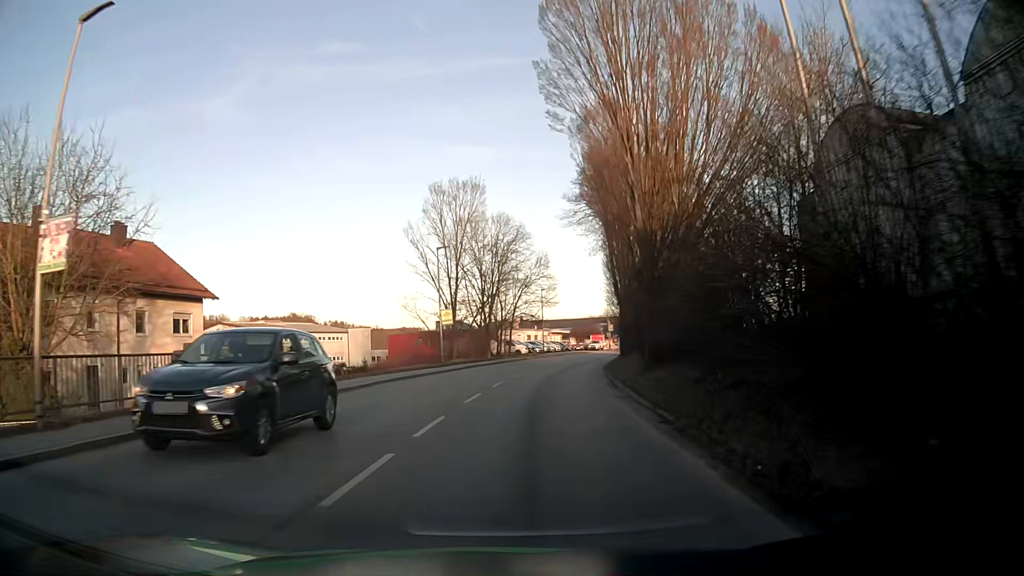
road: tertiary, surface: asphalt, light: Day
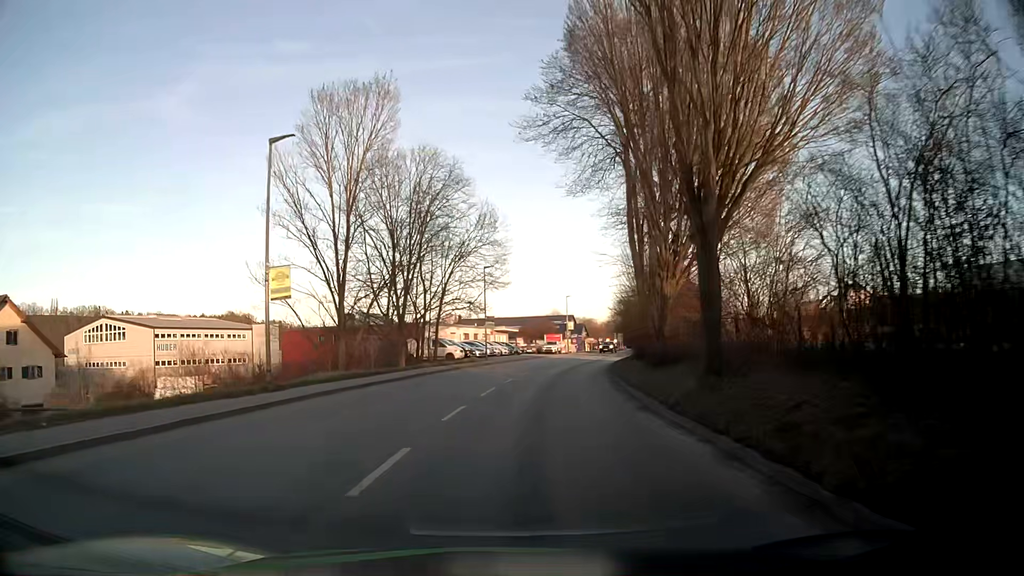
(+0.6, +21.9) m; +4°
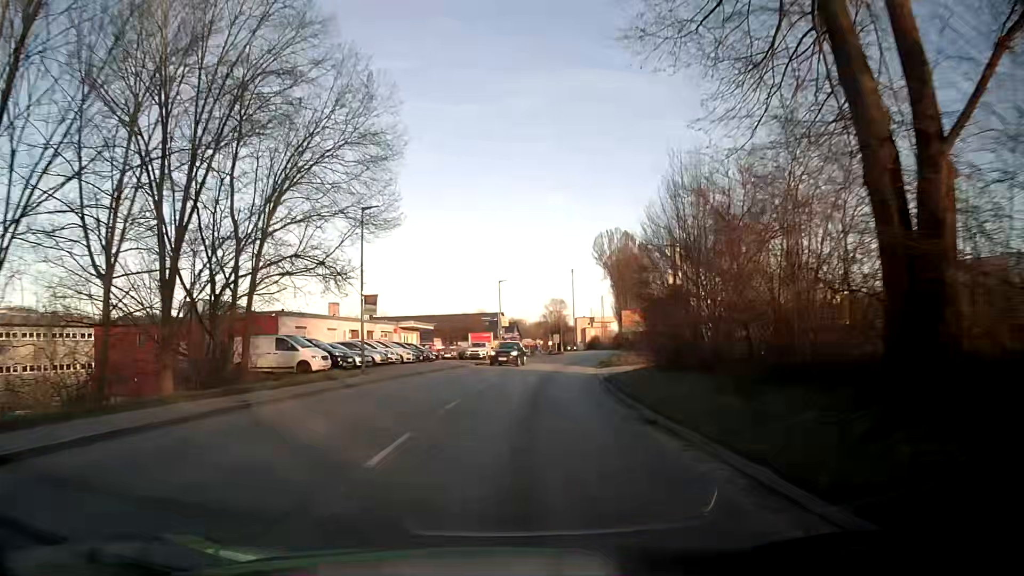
(+1.2, +22.5) m; +6°
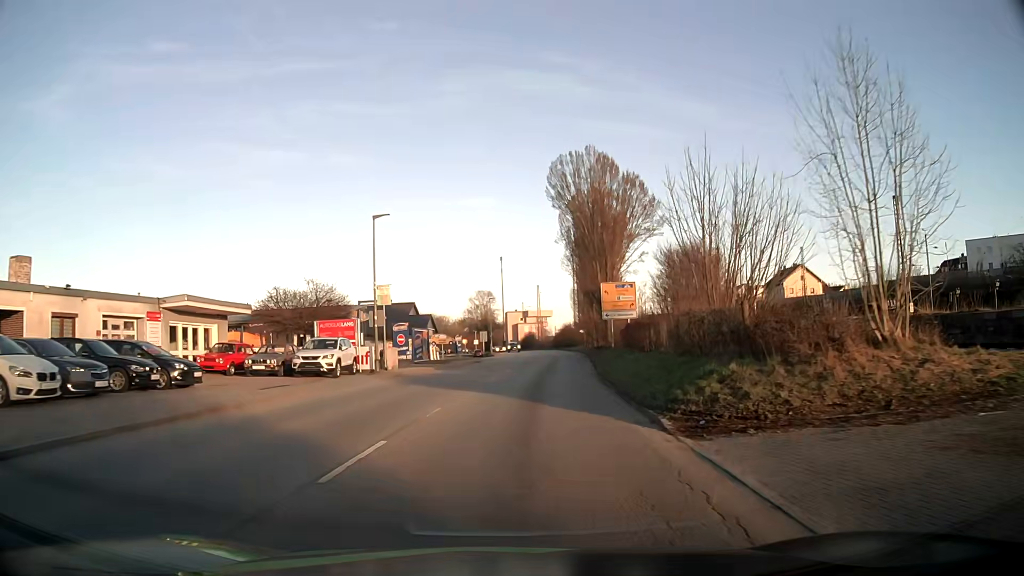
(+2.0, +30.9) m; +7°
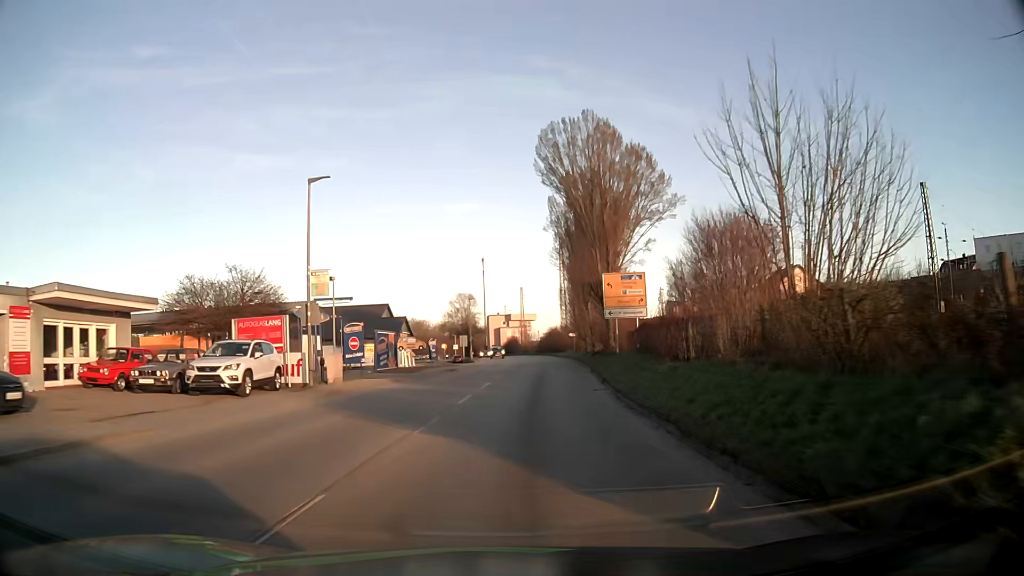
(+0.1, +7.9) m; +1°
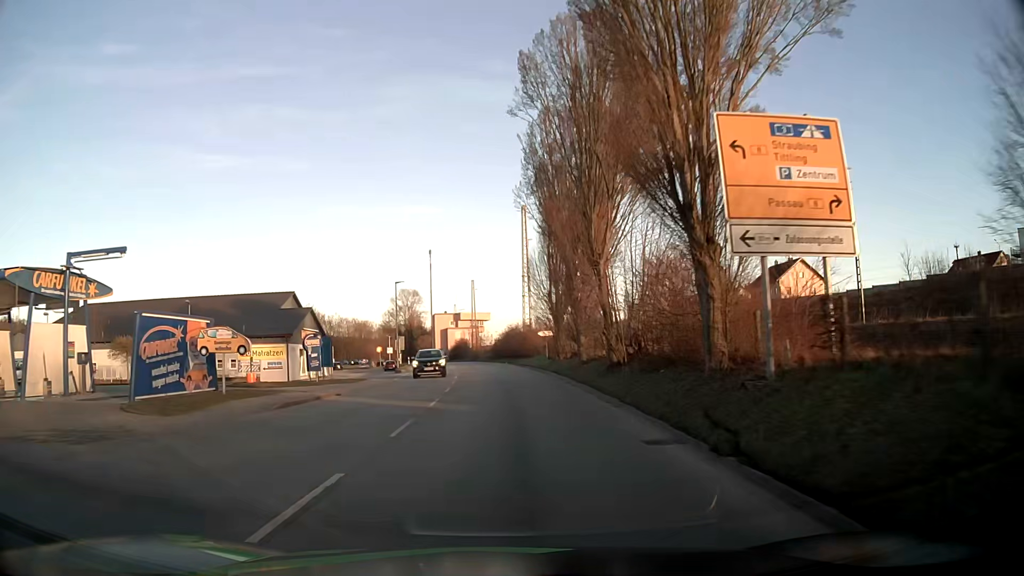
(+1.1, +24.1) m; +4°
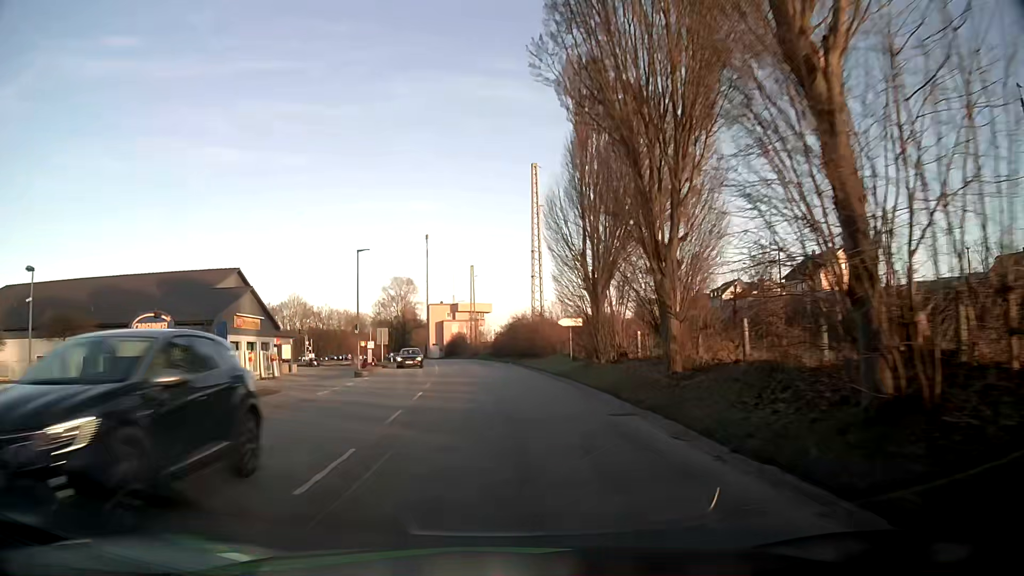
(0.0, +16.3) m; 0°
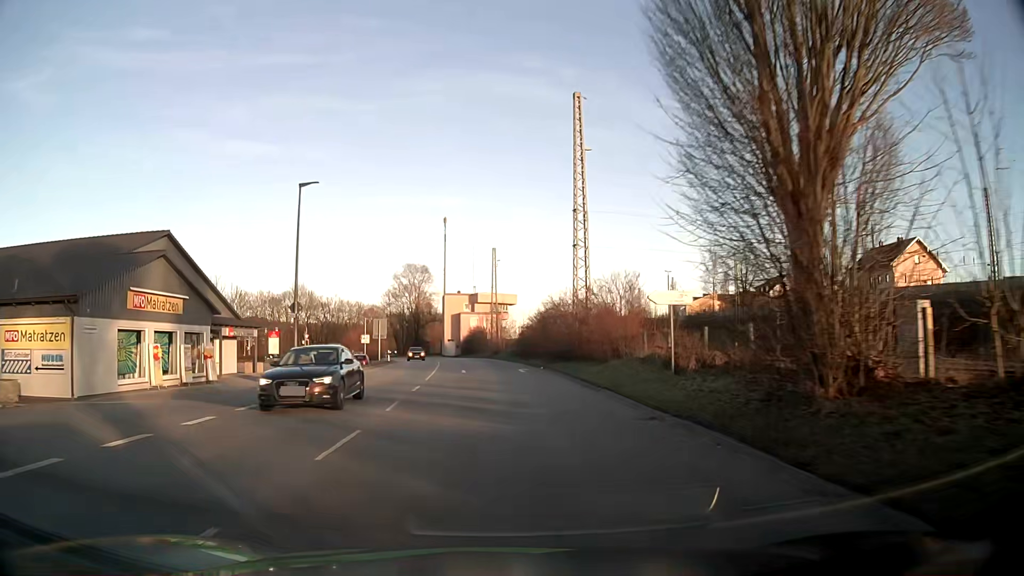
(-0.3, +16.4) m; -2°
(0, +10) (-1, +20) (-1, +30) (-2, +40) (-3, +50) (-4, +60) (-6, +70) (-8, +80) (-11, +89) (-16, +98) m
